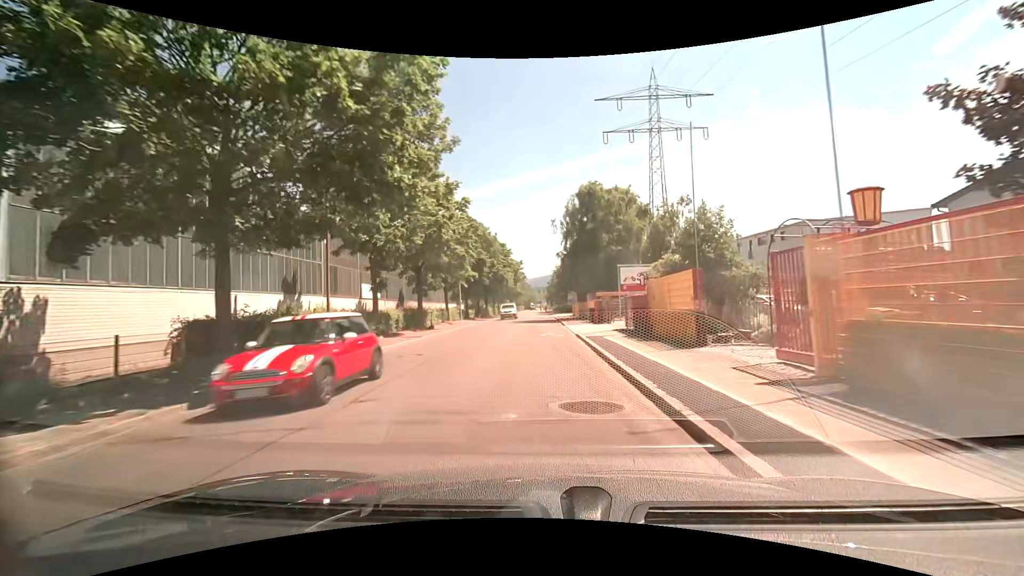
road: unclassified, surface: asphalt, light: Day
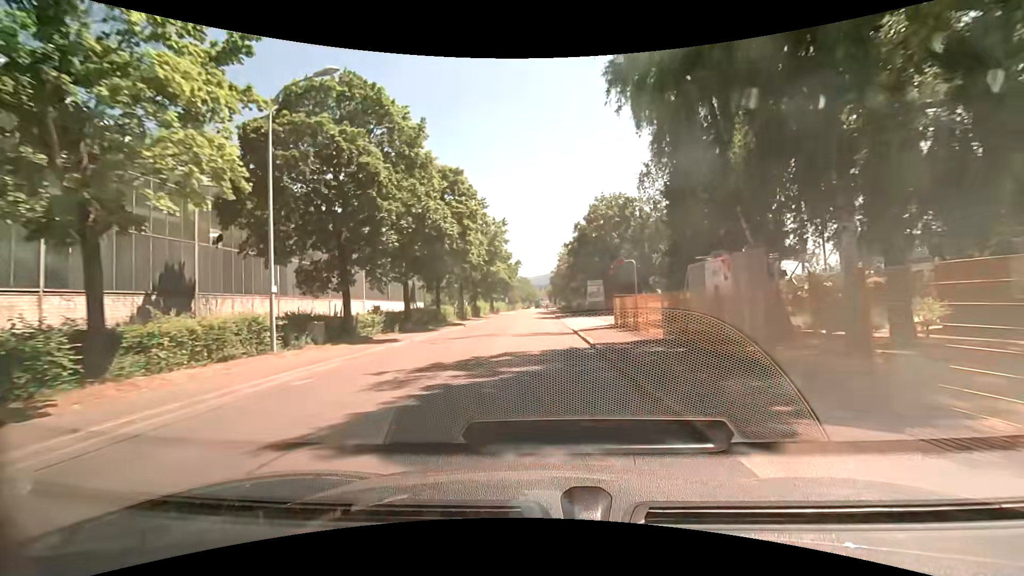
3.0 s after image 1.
(-0.1, +36.4) m; 0°
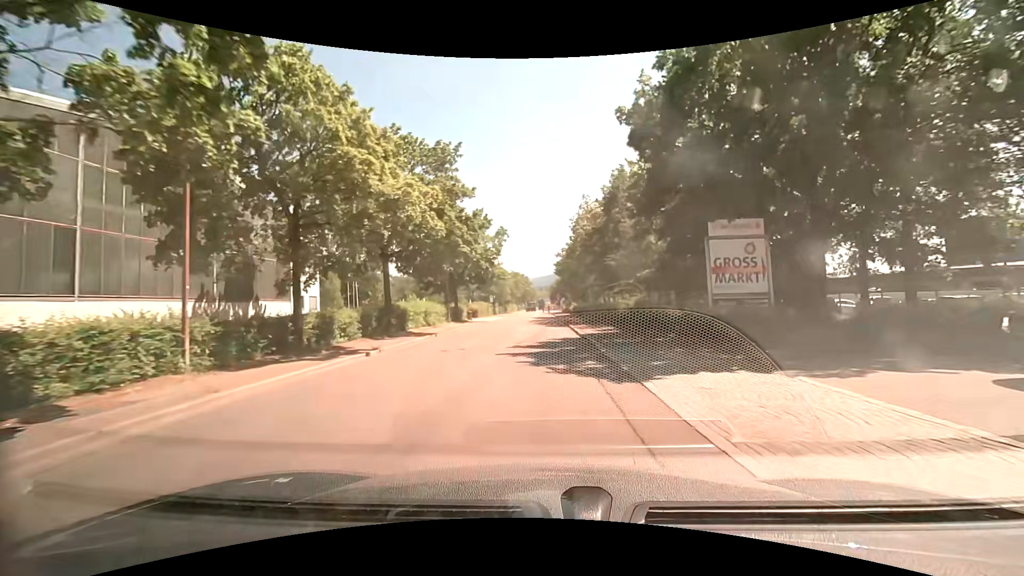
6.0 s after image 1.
(-0.7, +36.5) m; 0°
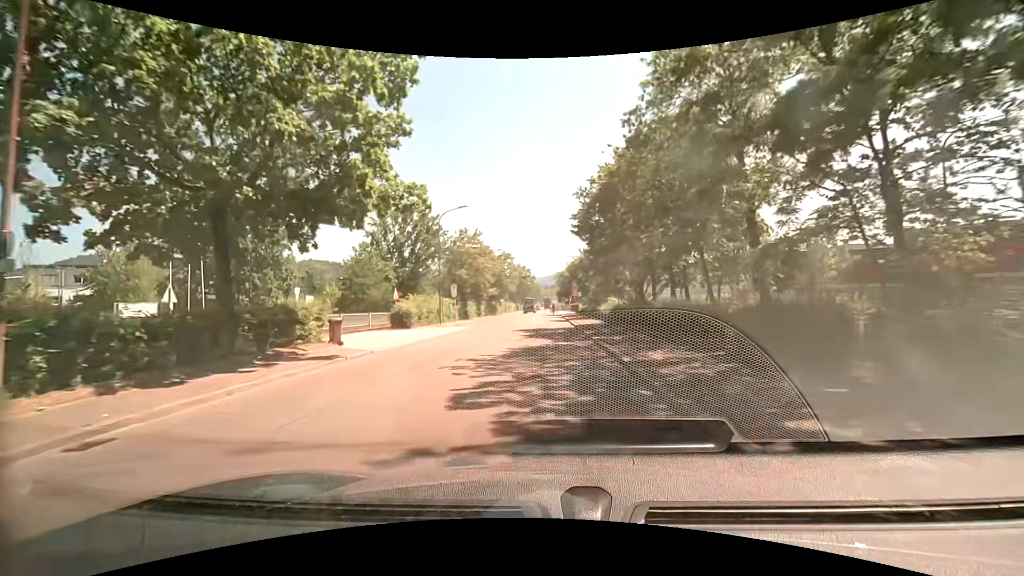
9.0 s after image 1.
(-0.4, +36.5) m; -1°
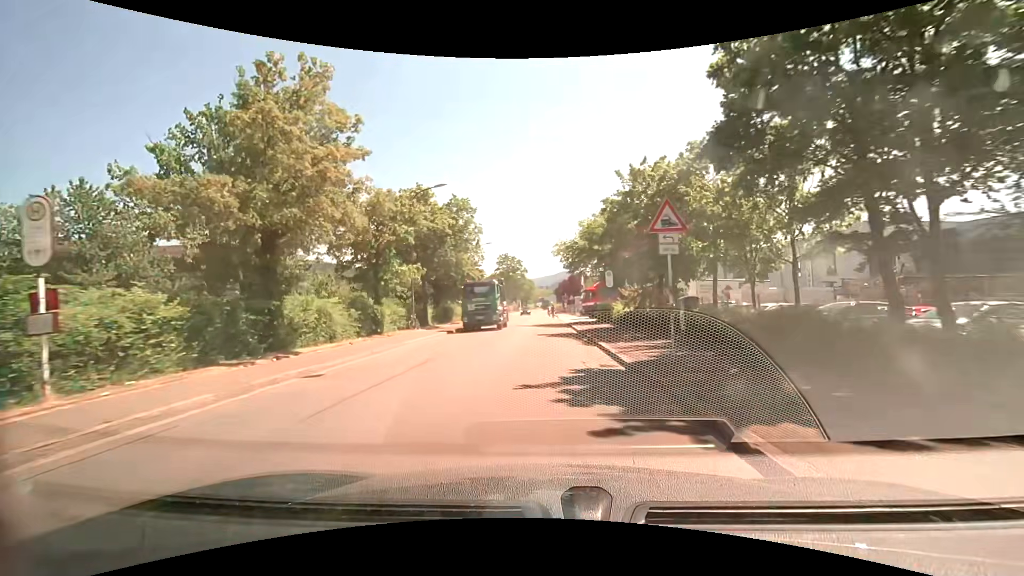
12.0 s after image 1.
(+0.2, +36.5) m; 0°
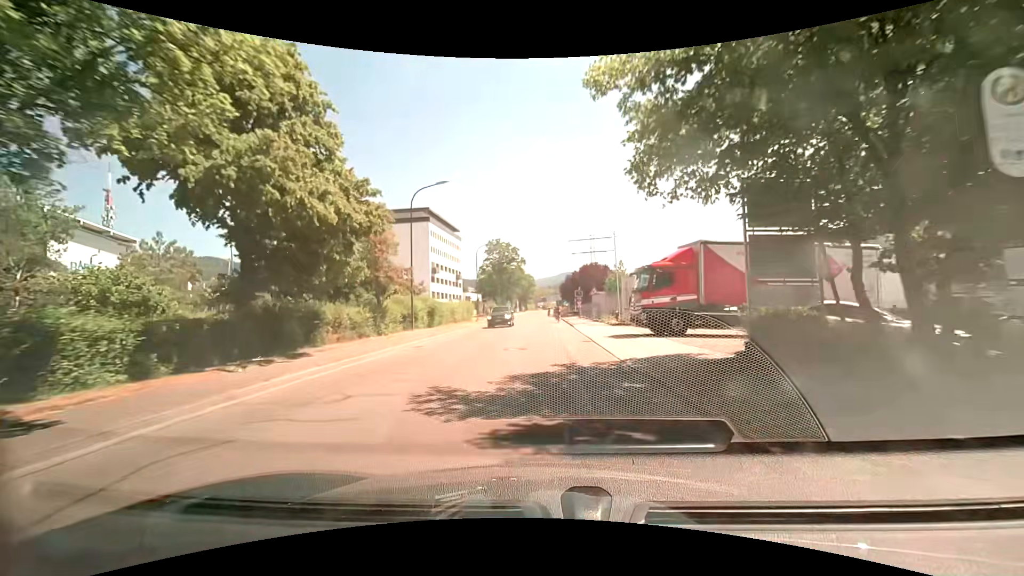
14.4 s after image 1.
(+0.1, +29.2) m; 0°
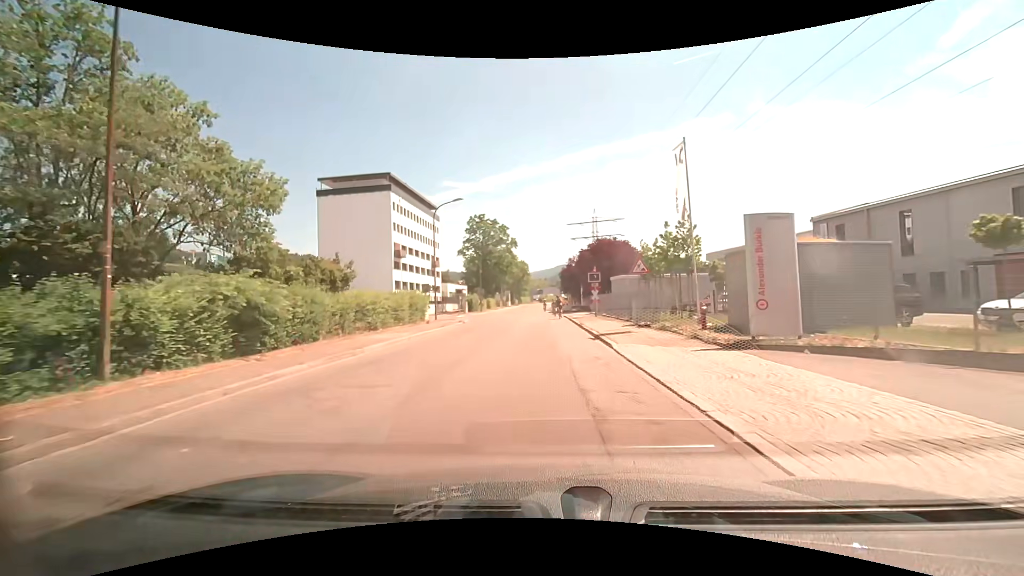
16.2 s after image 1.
(+0.2, +20.7) m; +1°
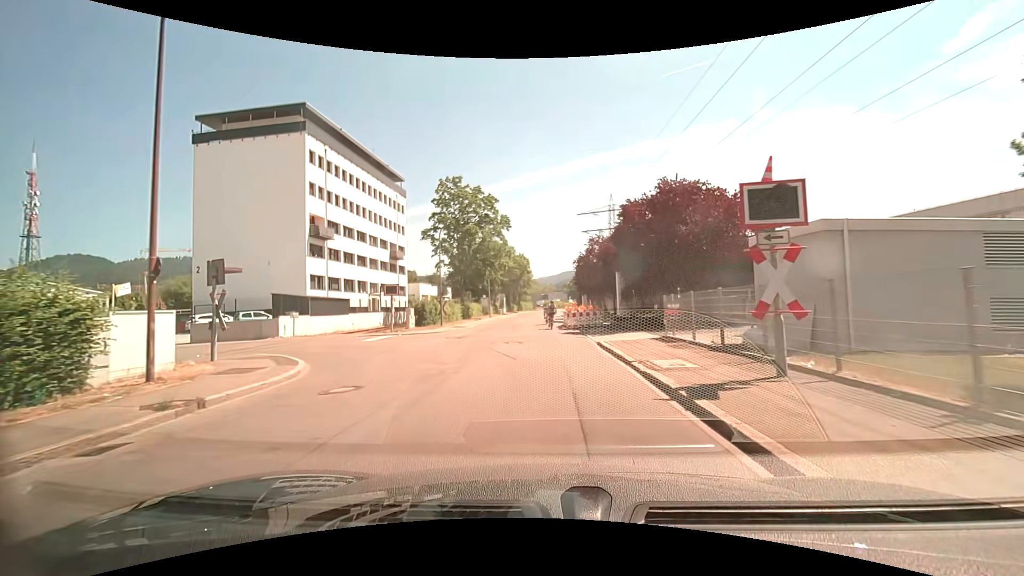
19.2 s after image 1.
(-0.2, +27.2) m; -1°
(0, +10) (0, +20) (-1, +30) (-1, +40) (0, +50) (0, +60) (+1, +70) (+1, +80) (+1, +90) (+1, +100) m
